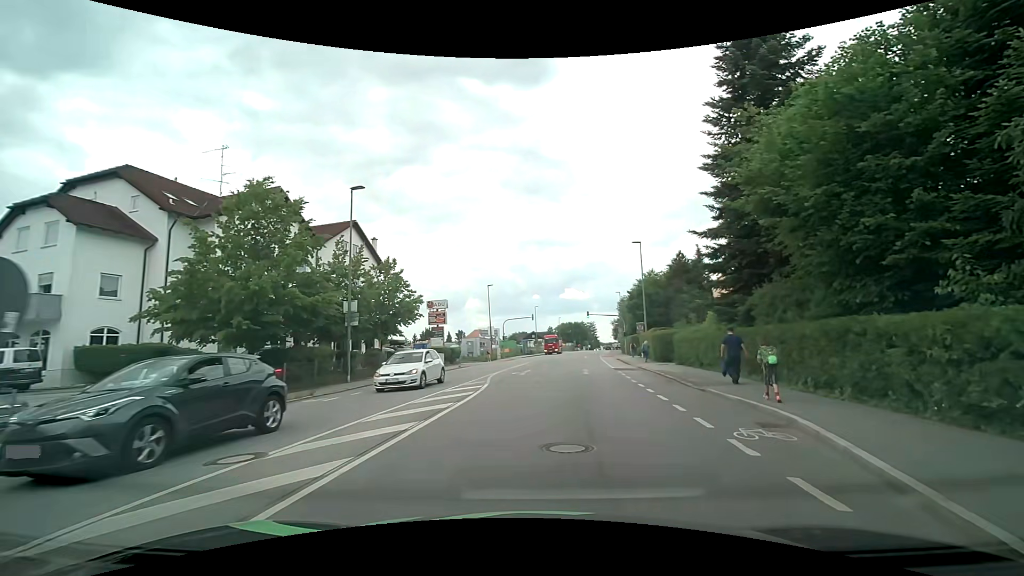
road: tertiary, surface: asphalt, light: Day
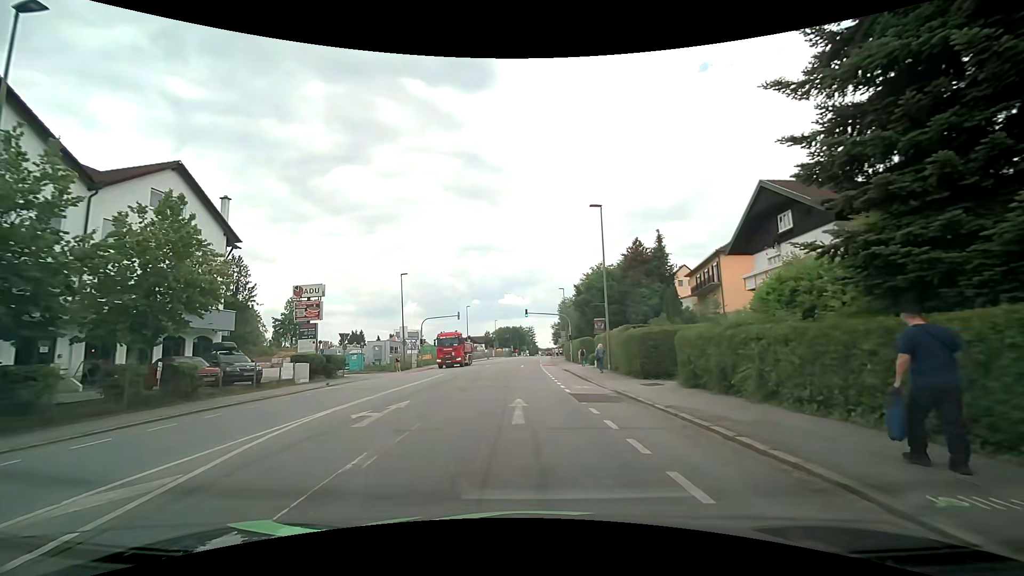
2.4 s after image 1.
(+1.3, +14.1) m; +6°
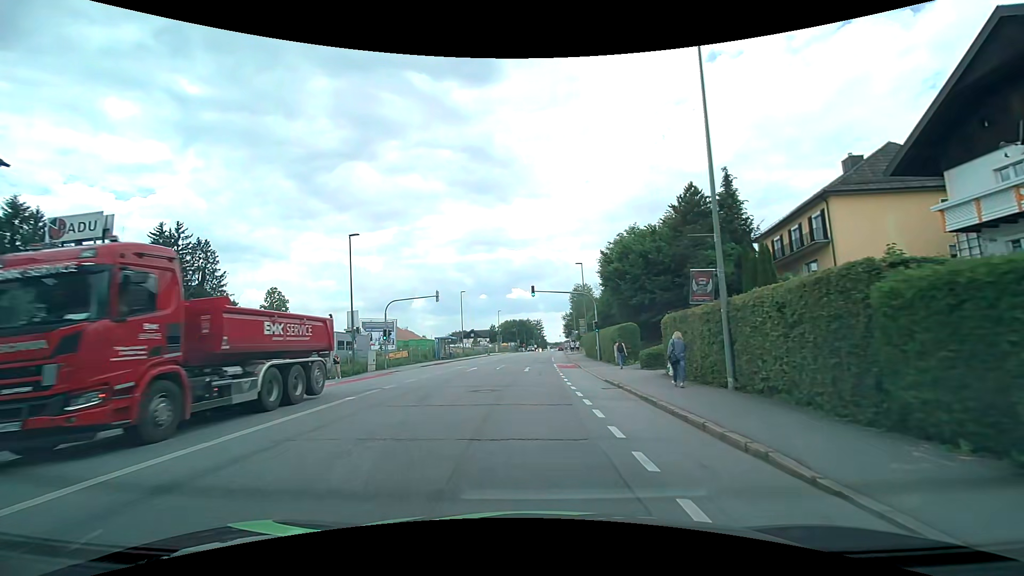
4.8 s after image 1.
(0.0, +17.4) m; -1°
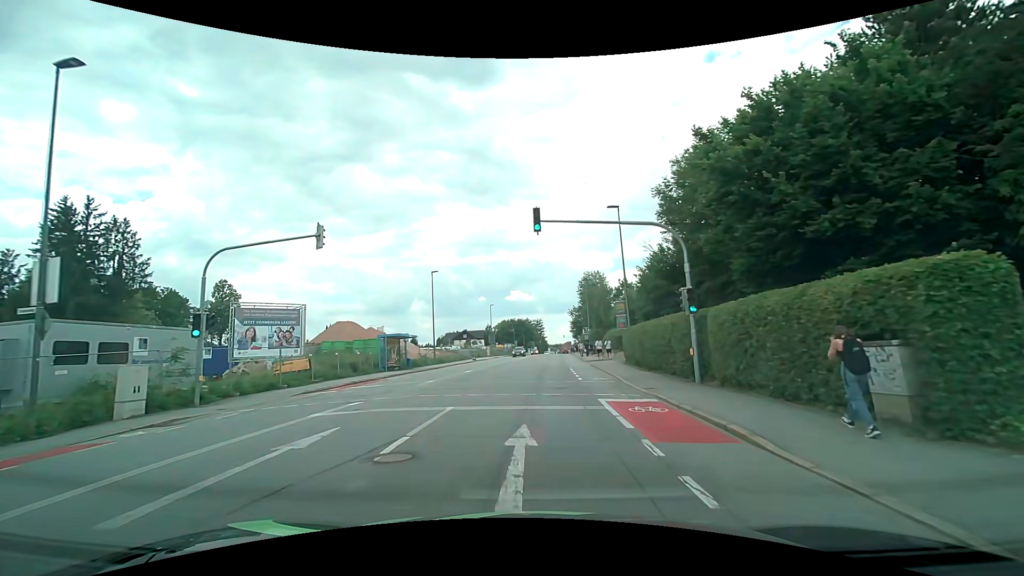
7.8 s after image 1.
(-0.1, +23.3) m; 0°
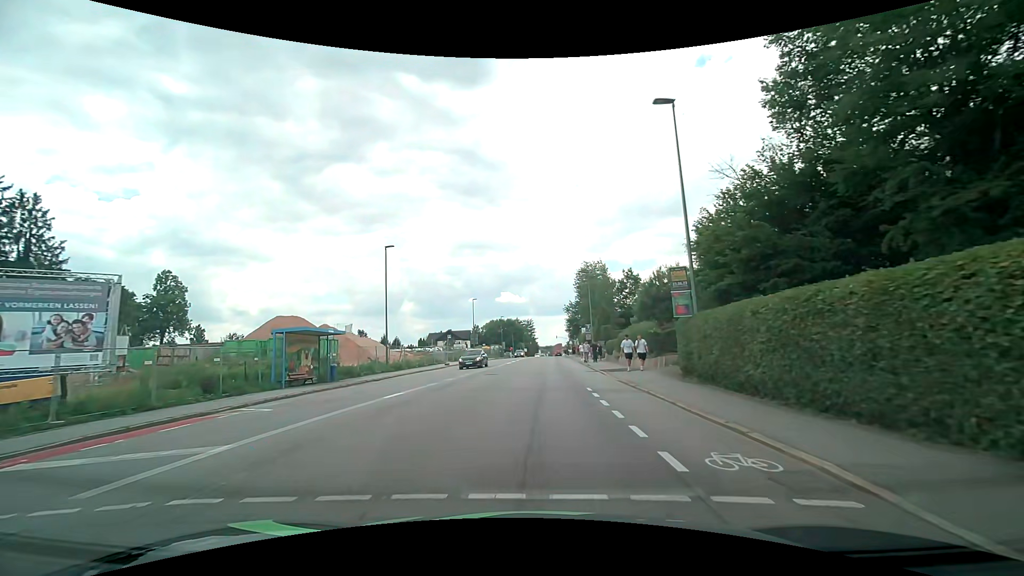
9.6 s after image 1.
(+0.1, +14.5) m; +1°
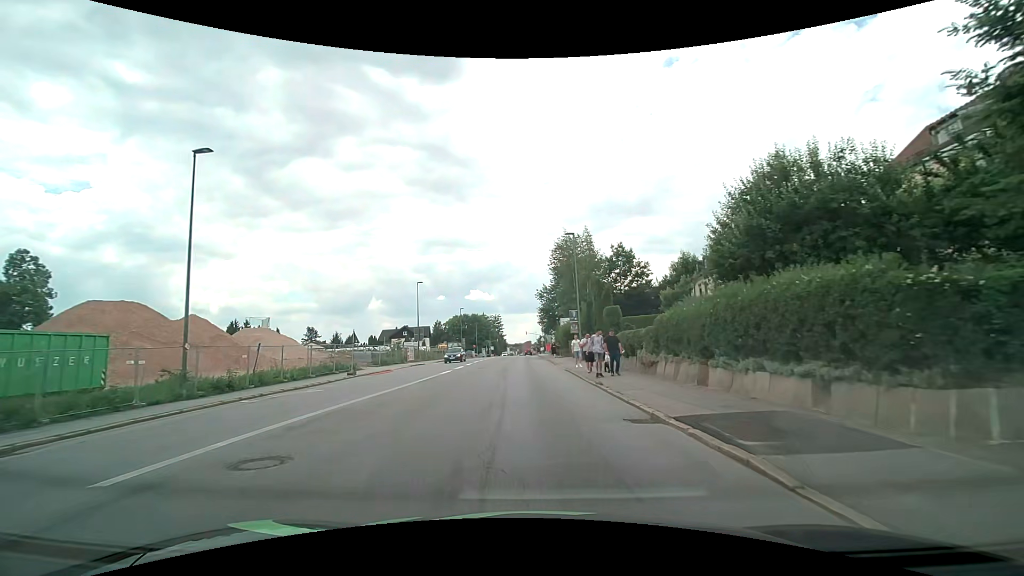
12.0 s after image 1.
(+0.8, +19.9) m; +4°
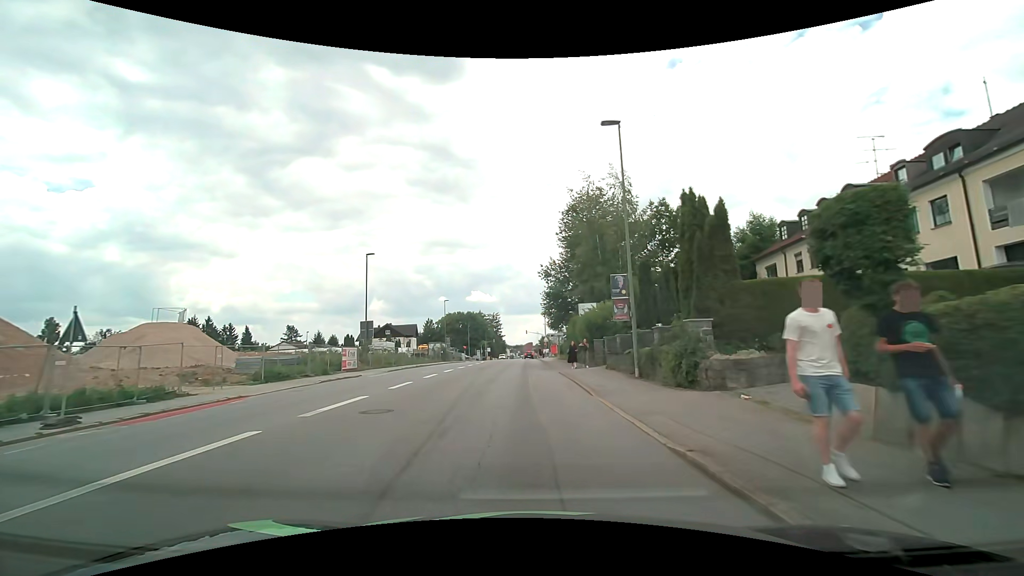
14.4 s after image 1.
(-0.1, +20.7) m; -1°
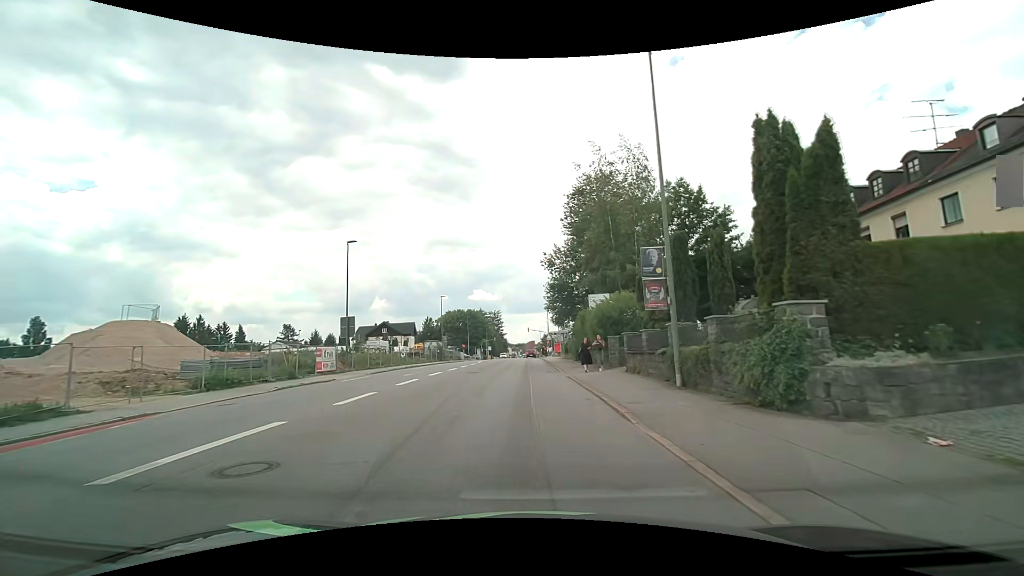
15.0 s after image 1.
(0.0, +5.0) m; 0°
(0, +10) (0, +20) (-1, +30) (-1, +40) (-1, +50) (-1, +60) (-1, +70) (-1, +80) (-1, +90) (-1, +100) m
